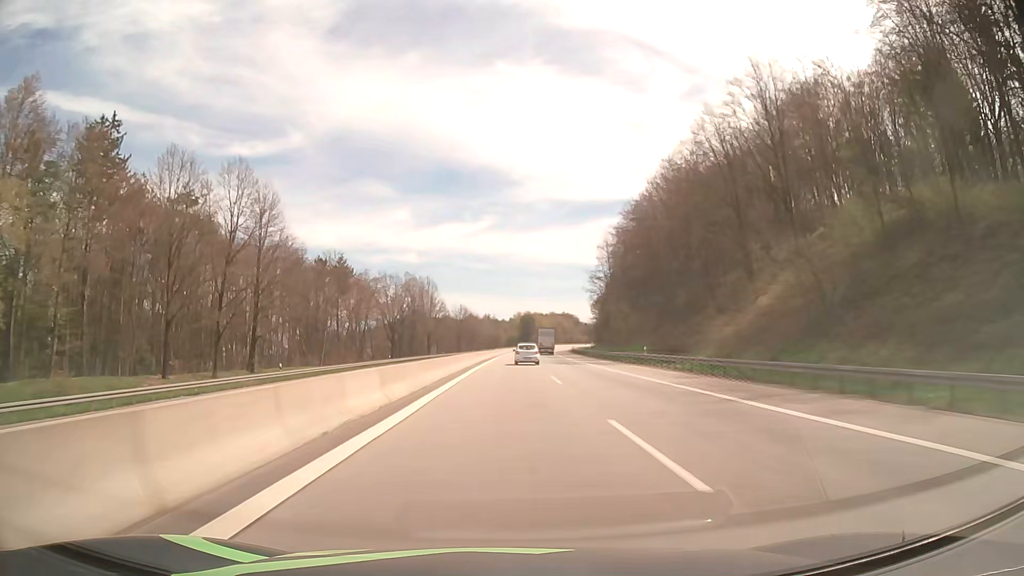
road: motorway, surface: asphalt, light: Day
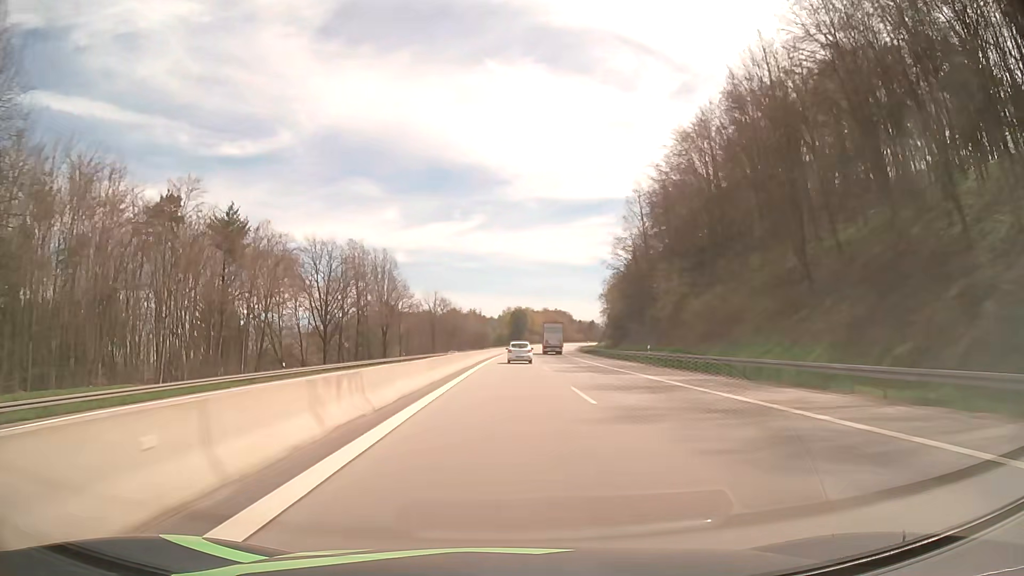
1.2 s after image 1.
(+0.3, +44.5) m; +1°
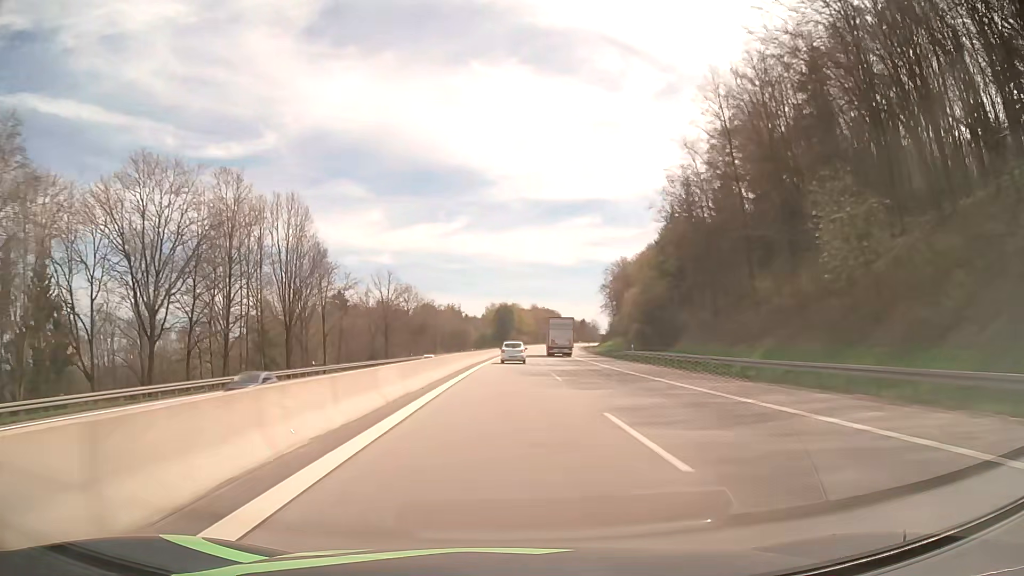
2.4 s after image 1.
(+0.5, +44.0) m; +1°
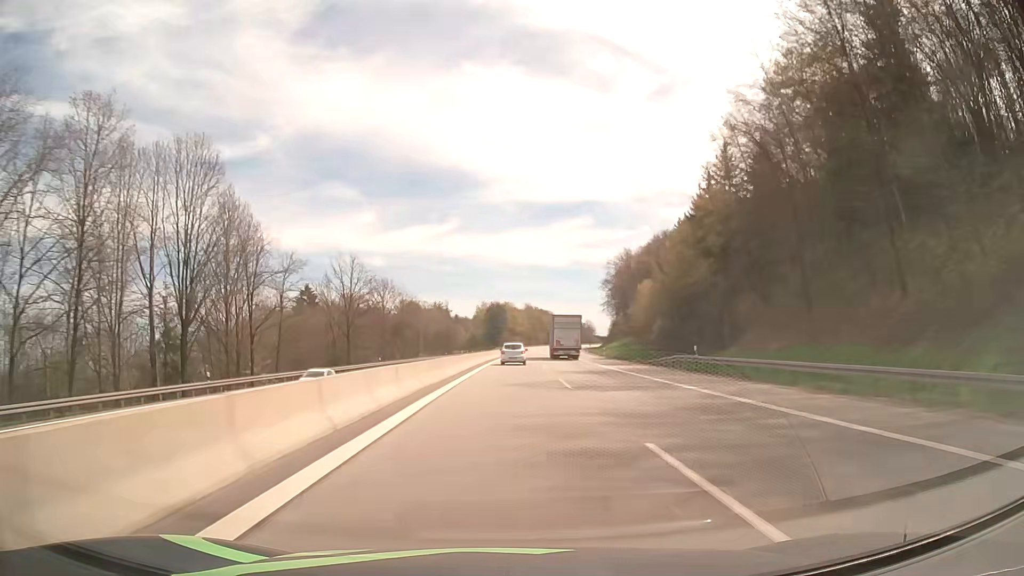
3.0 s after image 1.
(+0.1, +21.8) m; +1°
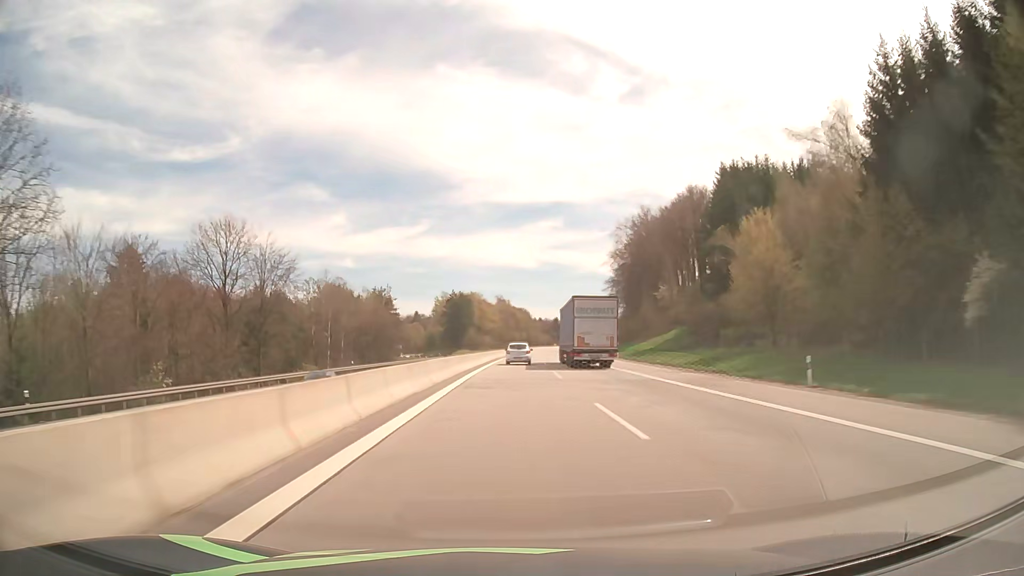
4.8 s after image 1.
(+1.3, +65.2) m; +2°
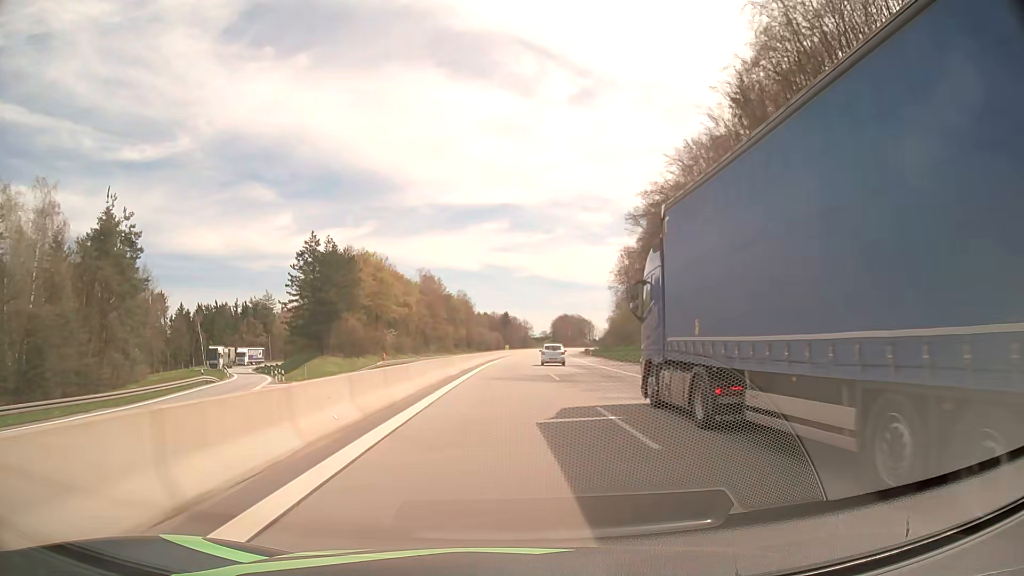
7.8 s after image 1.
(+4.2, +108.4) m; +5°
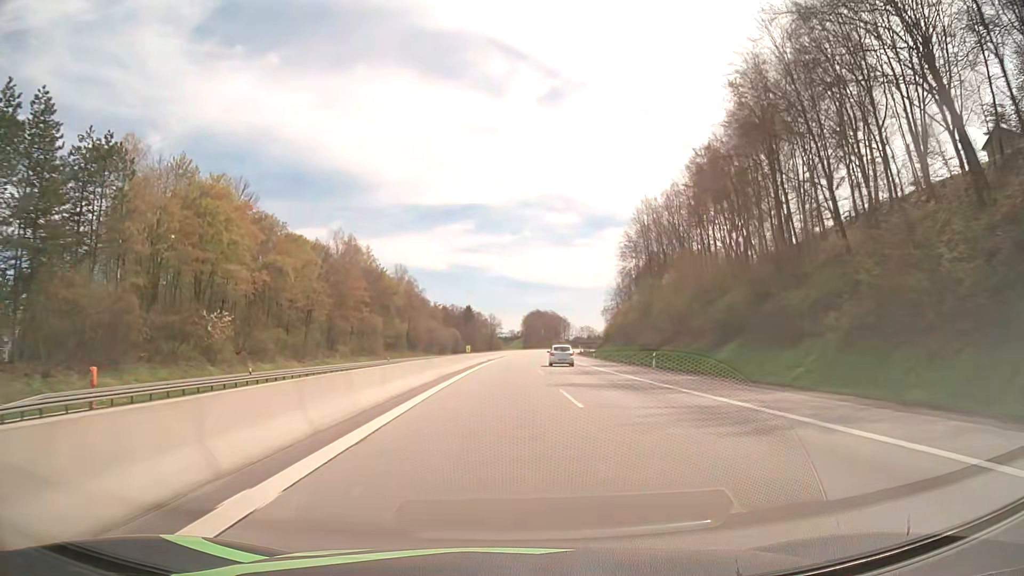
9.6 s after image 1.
(+1.4, +65.4) m; +3°
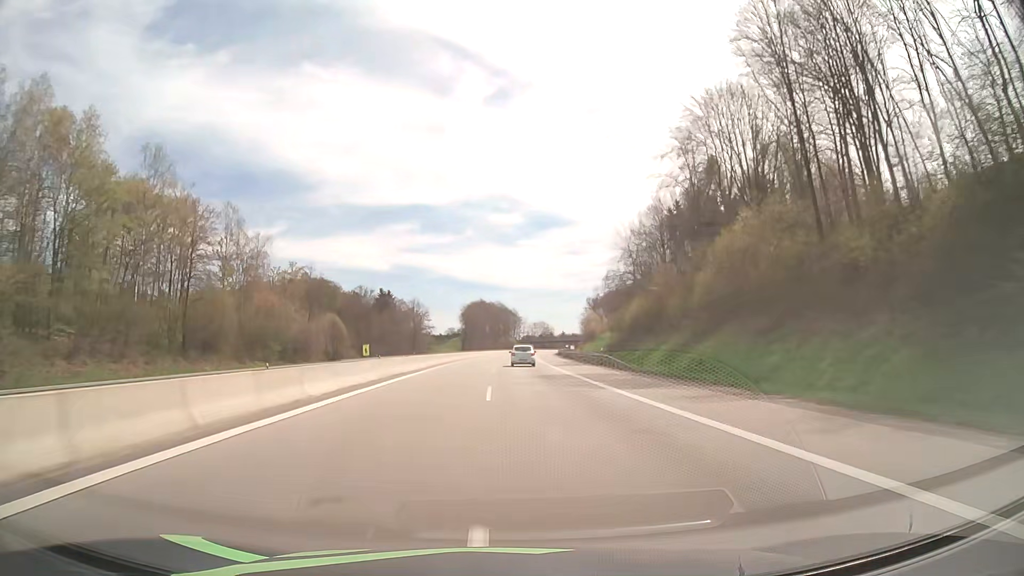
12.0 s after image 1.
(+4.1, +87.6) m; +5°
(0, +10) (0, +20) (0, +30) (0, +40) (+1, +50) (+1, +60) (+1, +70) (+2, +80) (+2, +90) (+2, +100) m
